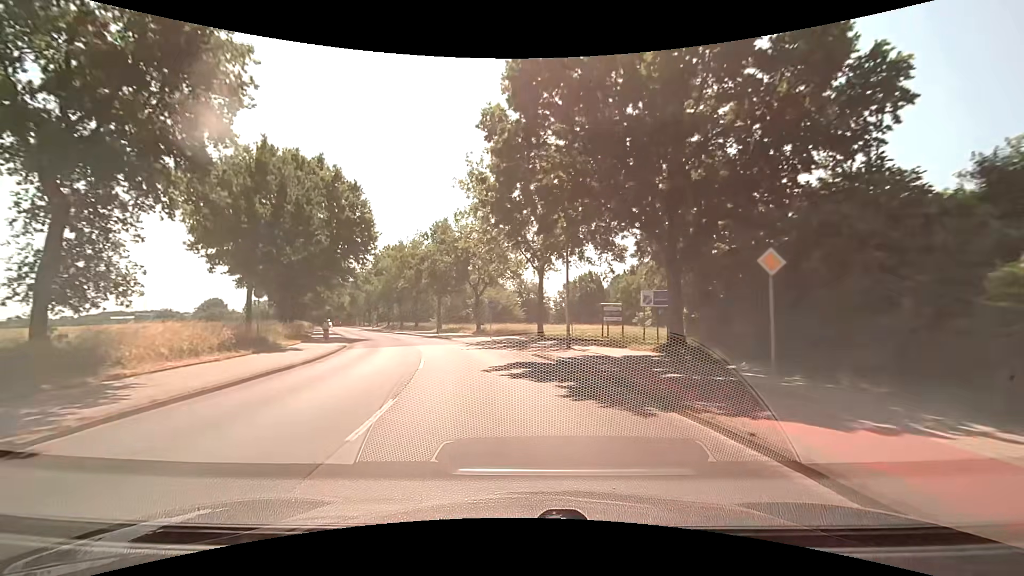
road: secondary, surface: asphalt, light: Day
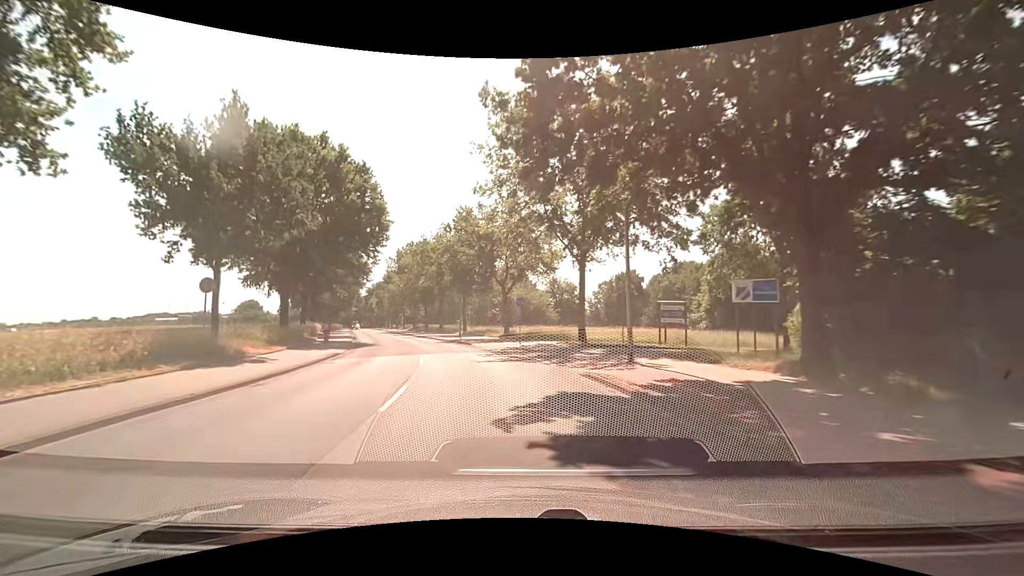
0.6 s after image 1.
(-0.2, +7.2) m; -3°
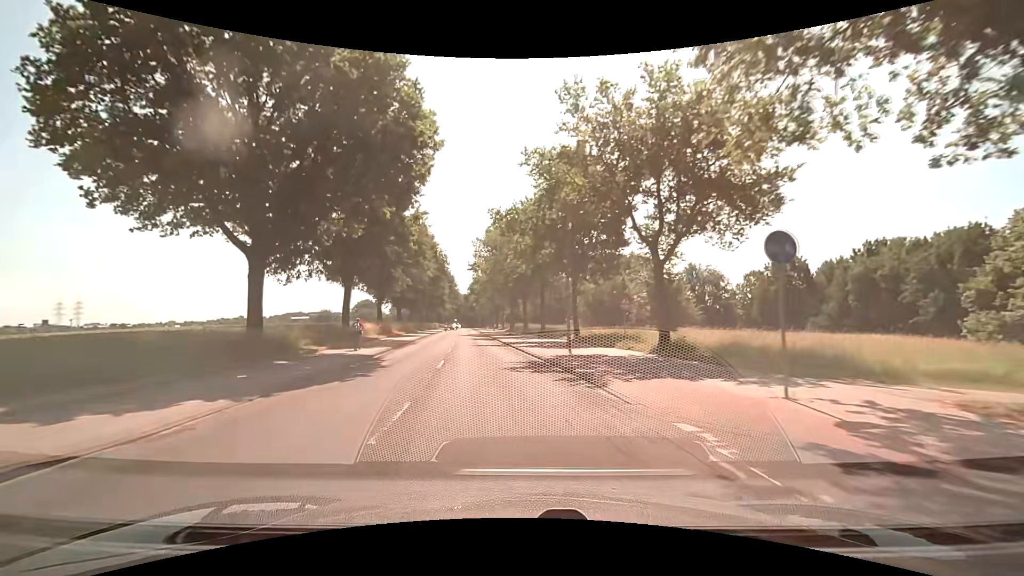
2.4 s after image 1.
(-2.3, +21.4) m; -13°
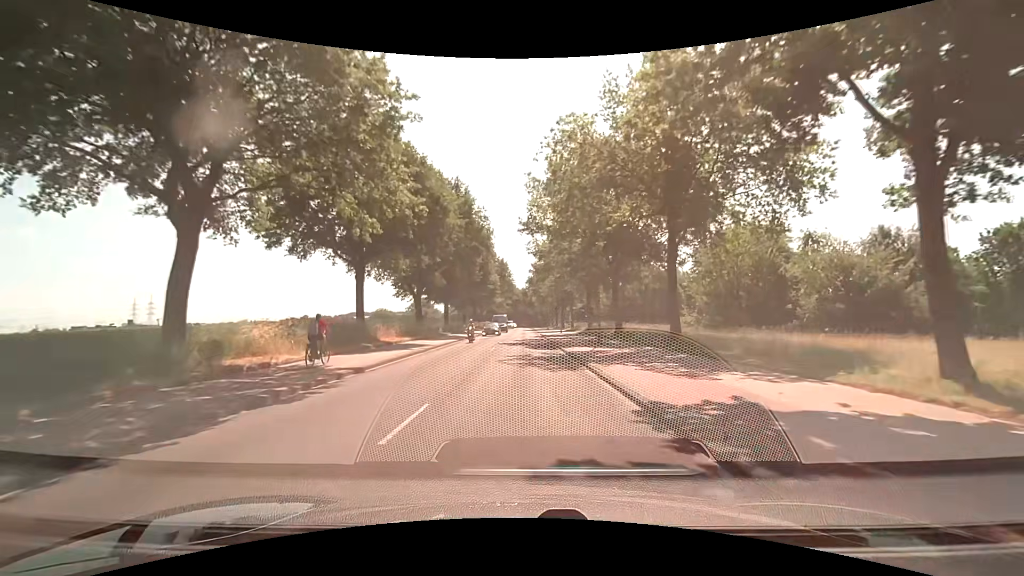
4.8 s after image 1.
(-2.1, +27.8) m; -7°
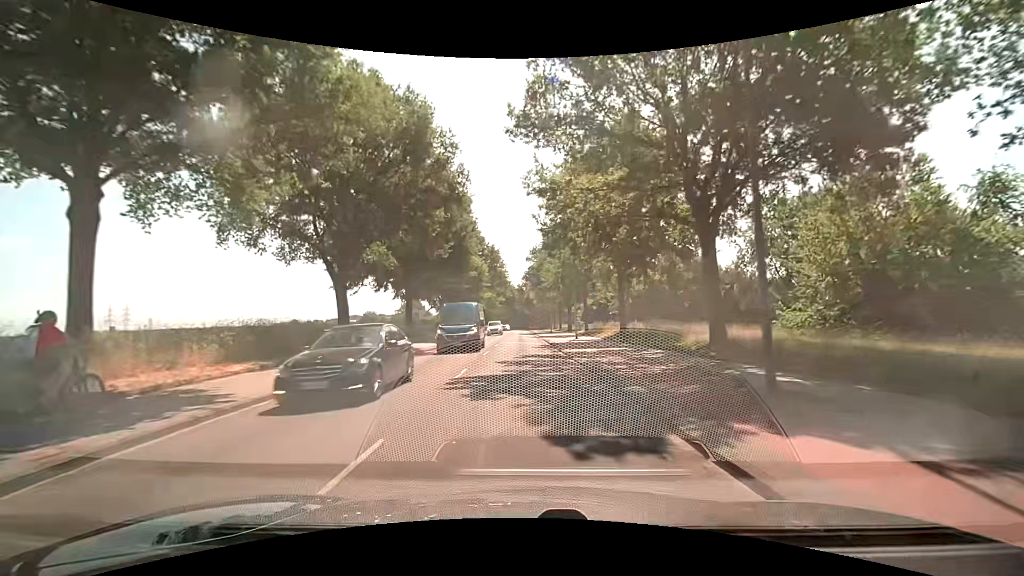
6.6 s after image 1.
(-0.1, +20.9) m; 0°
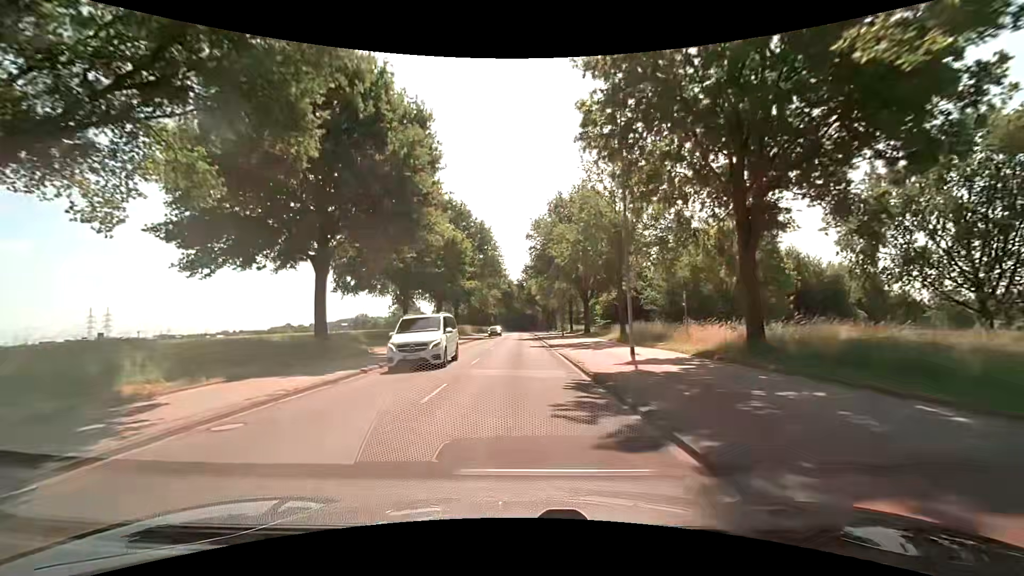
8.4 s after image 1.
(0.0, +21.2) m; 0°
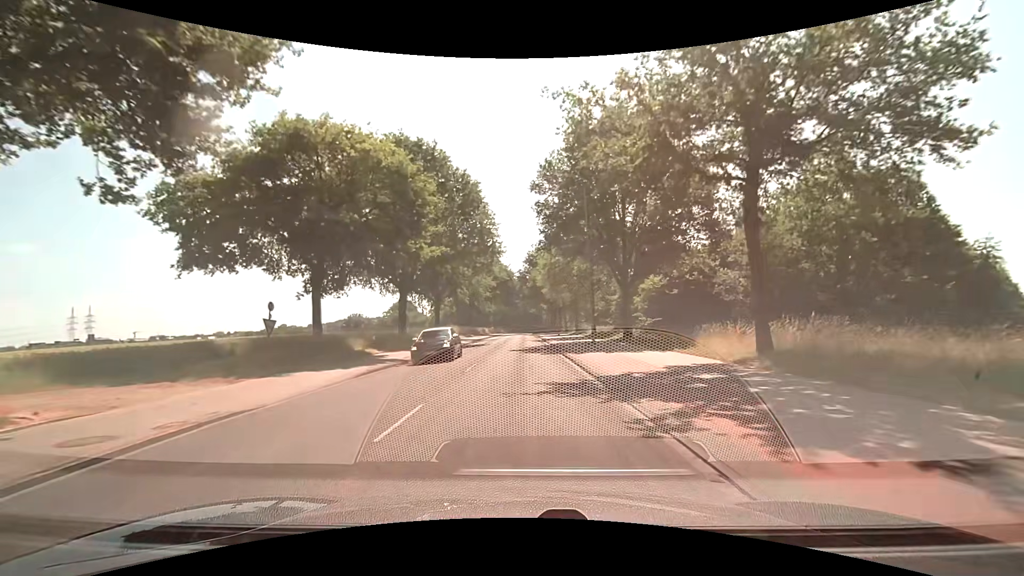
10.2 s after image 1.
(0.0, +21.1) m; 0°
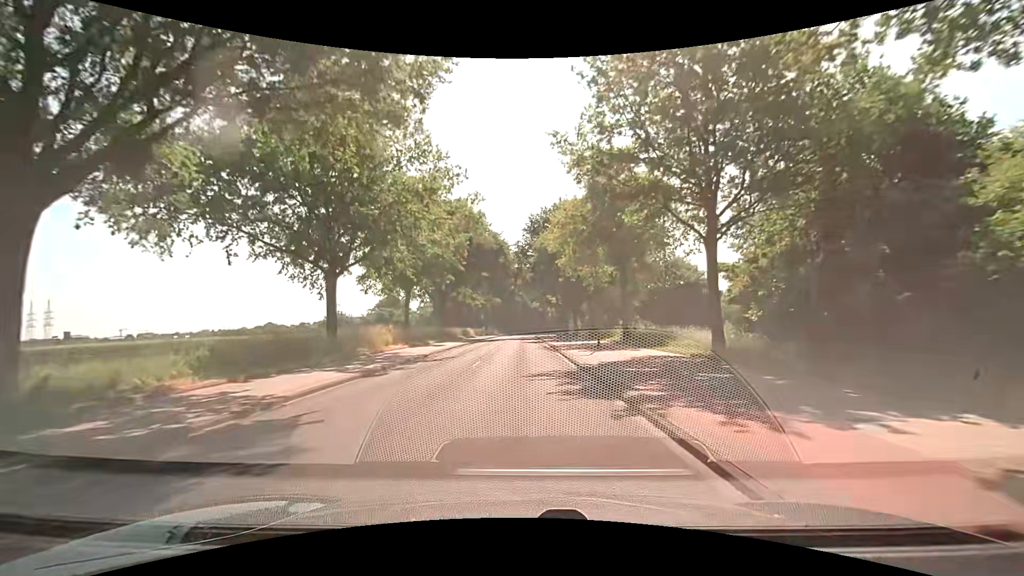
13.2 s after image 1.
(-0.1, +34.4) m; 0°
(0, +10) (0, +20) (0, +30) (0, +40) (0, +50) (0, +60) (0, +70) (0, +80) (0, +90) (0, +100) m
